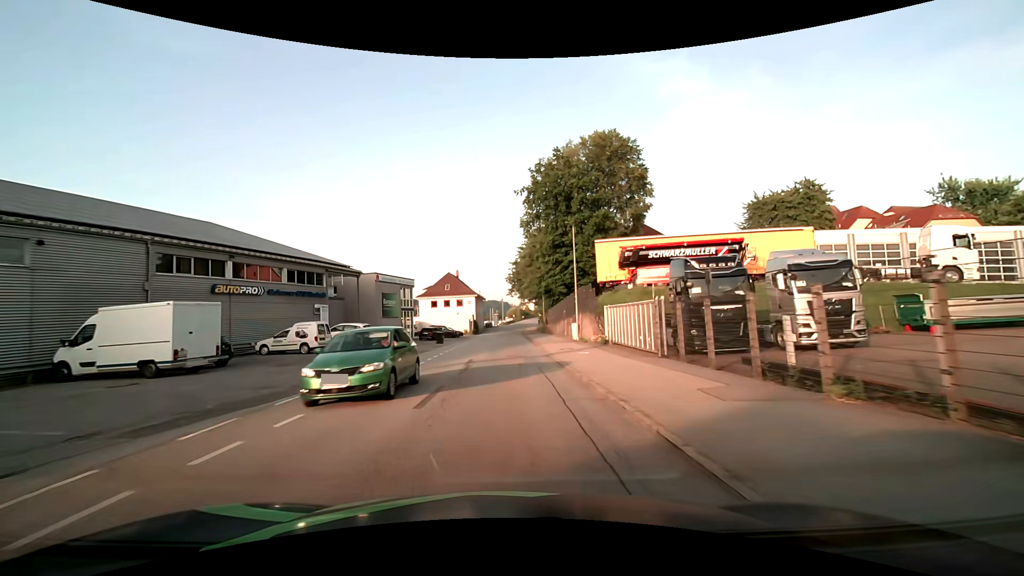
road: residential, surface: asphalt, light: Day
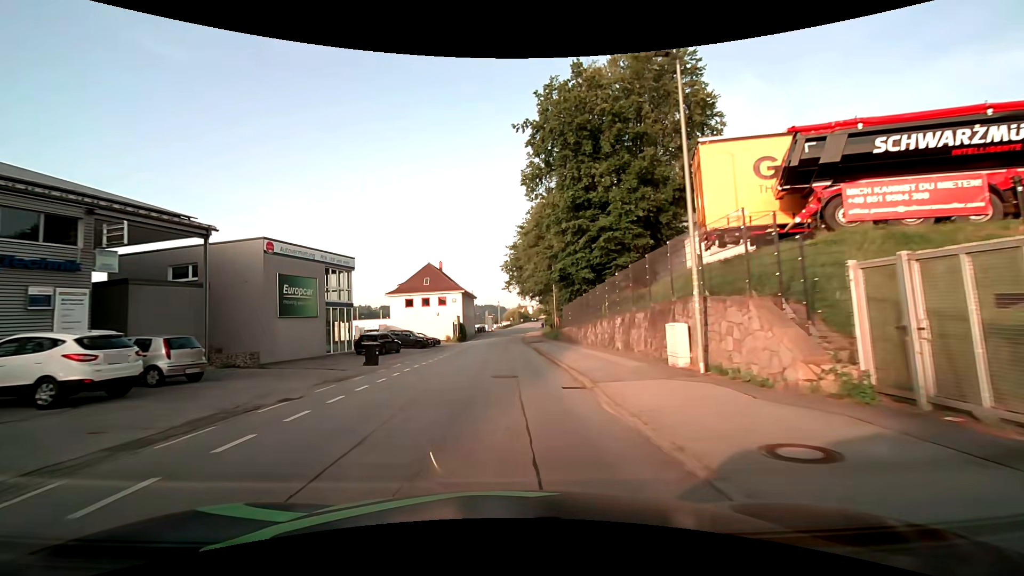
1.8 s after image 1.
(-0.1, +21.8) m; 0°
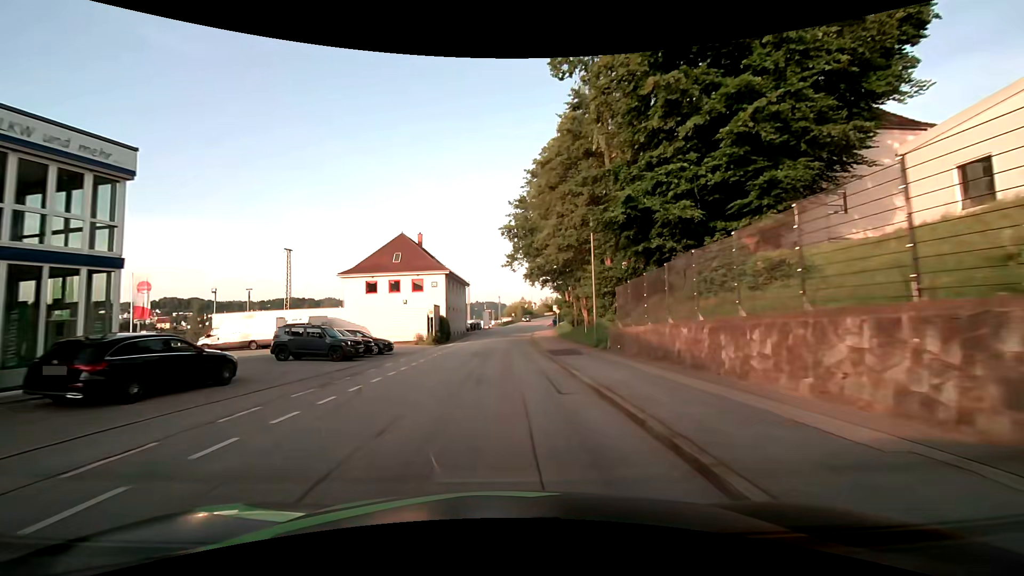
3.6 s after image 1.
(-0.2, +22.3) m; 0°
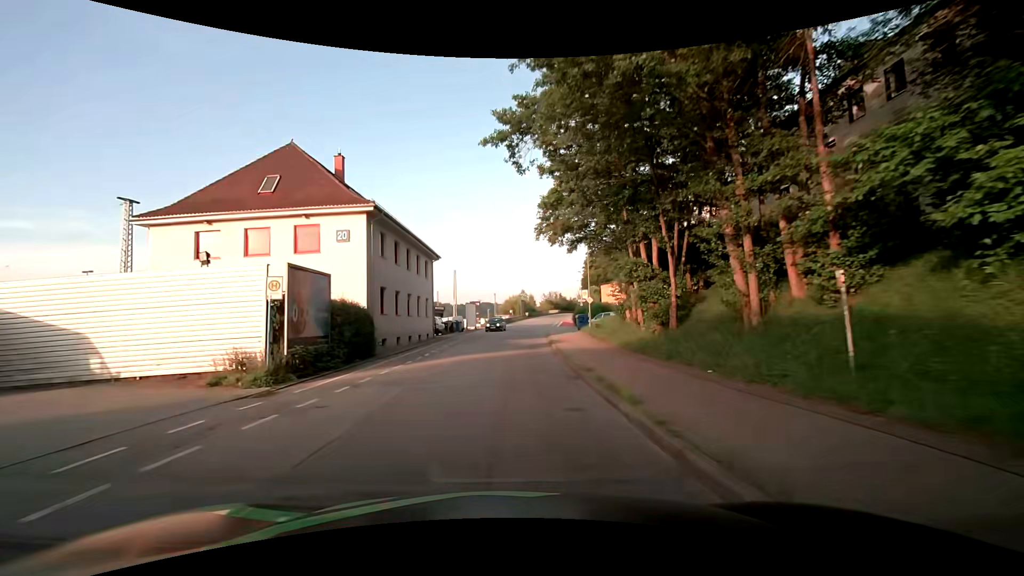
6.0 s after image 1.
(+0.1, +29.3) m; 0°
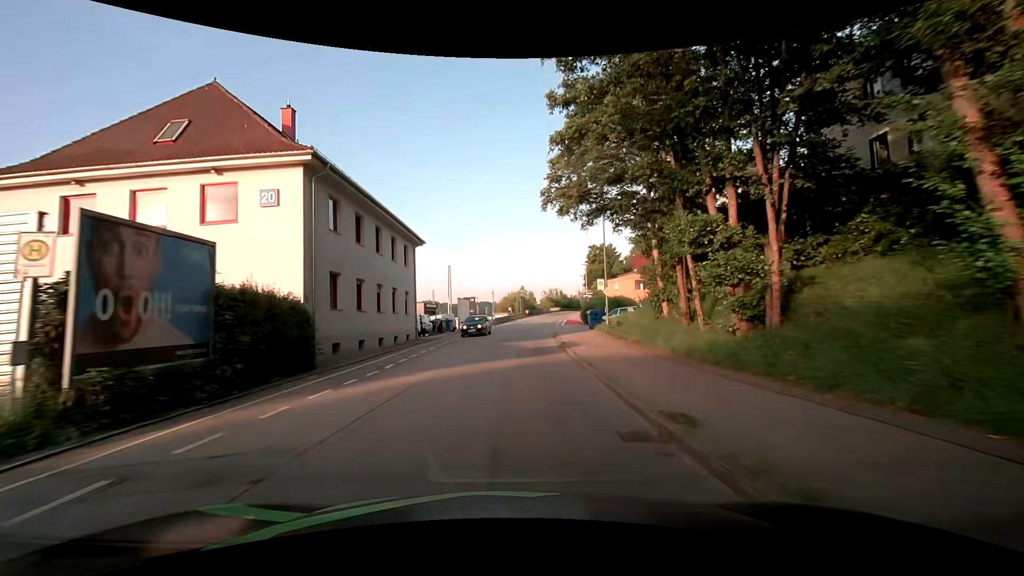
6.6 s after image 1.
(0.0, +7.5) m; 0°
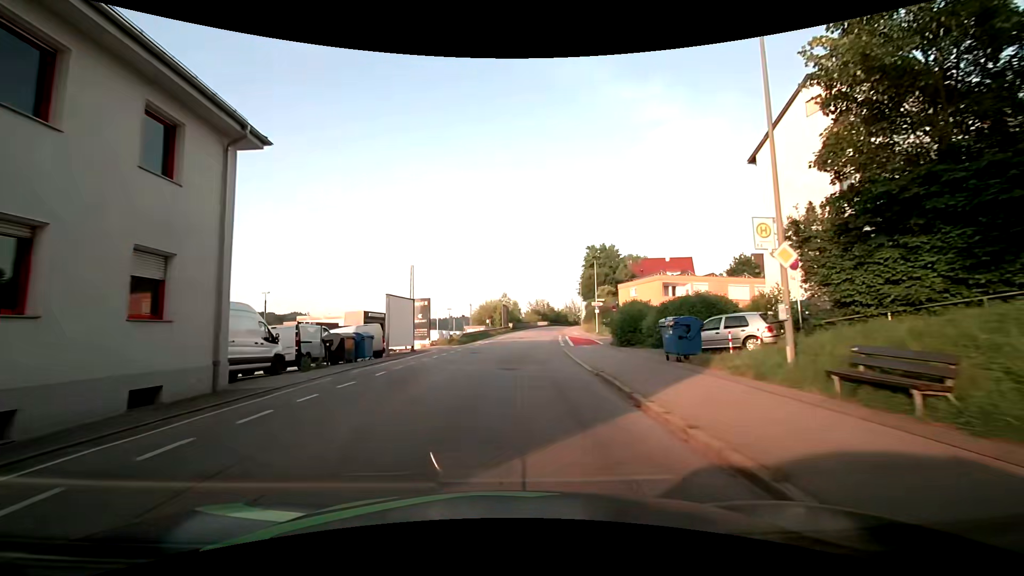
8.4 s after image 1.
(+0.4, +22.4) m; +3°
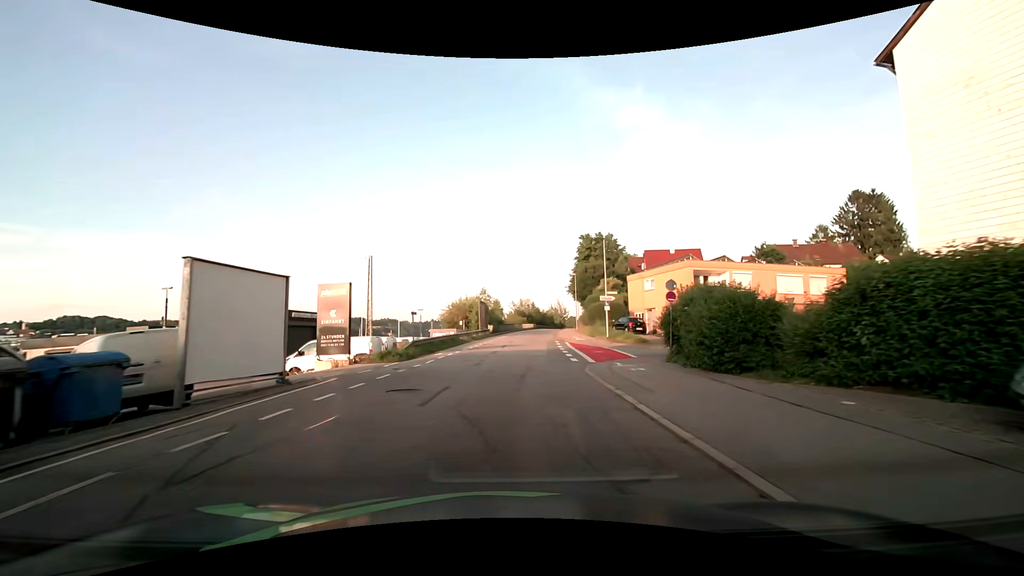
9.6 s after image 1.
(+0.2, +14.5) m; +1°
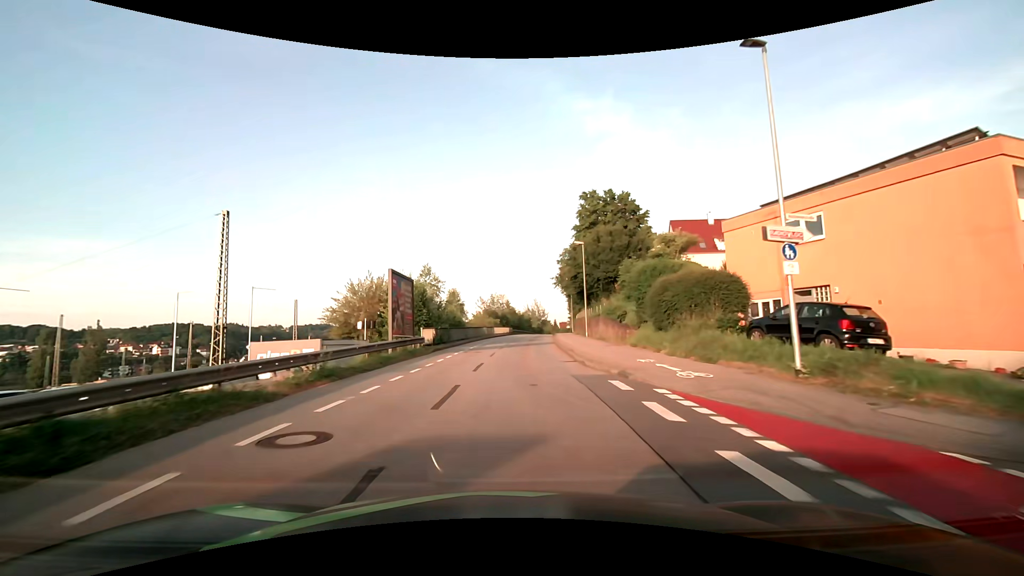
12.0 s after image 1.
(+0.9, +28.7) m; +4°
(0, +10) (0, +20) (+1, +30) (+2, +40) (+2, +50) (+3, +60) (+4, +70) (+5, +80) (+6, +90) (+8, +100) m
